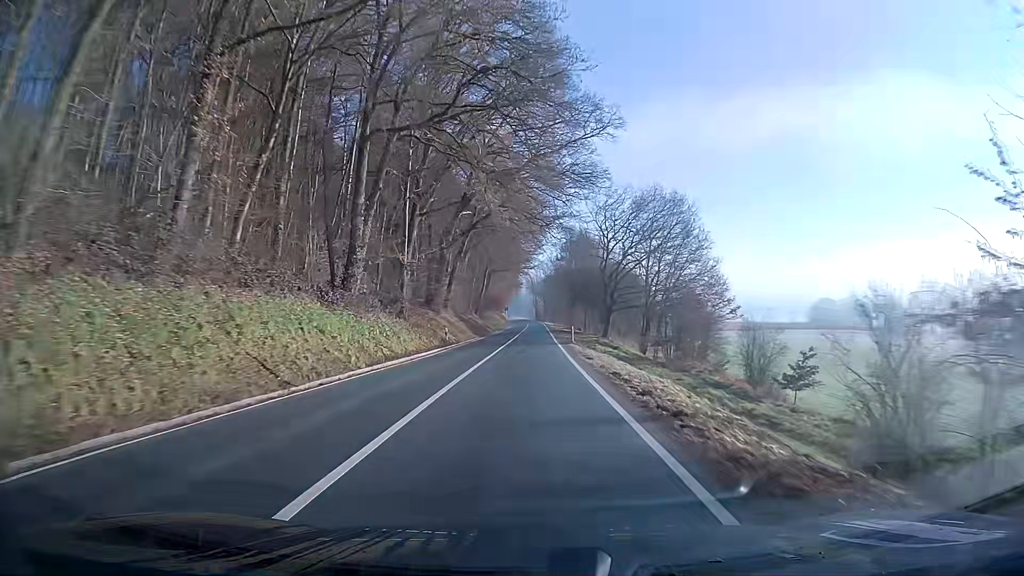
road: secondary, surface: asphalt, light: Day
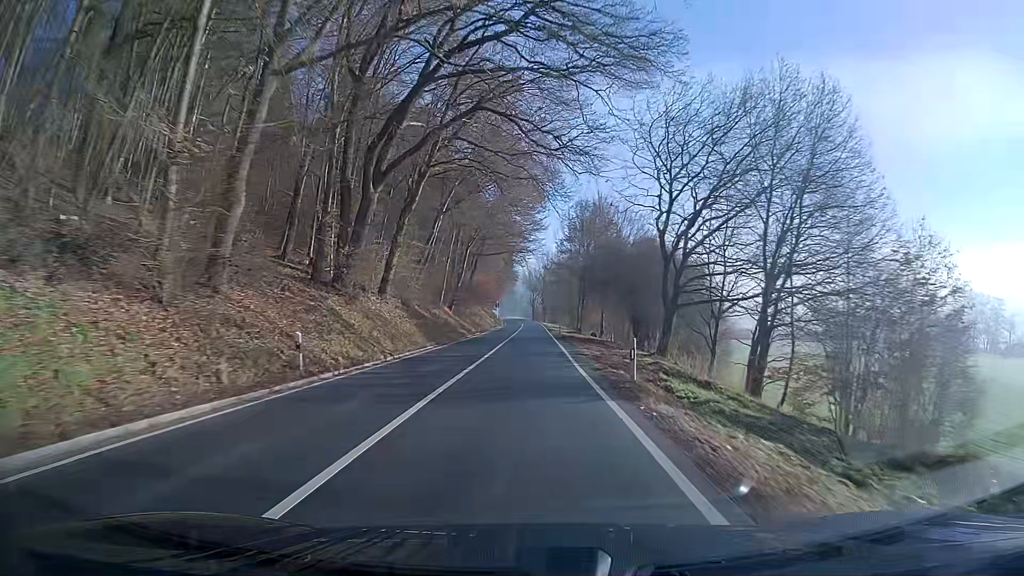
(+0.1, +25.1) m; 0°
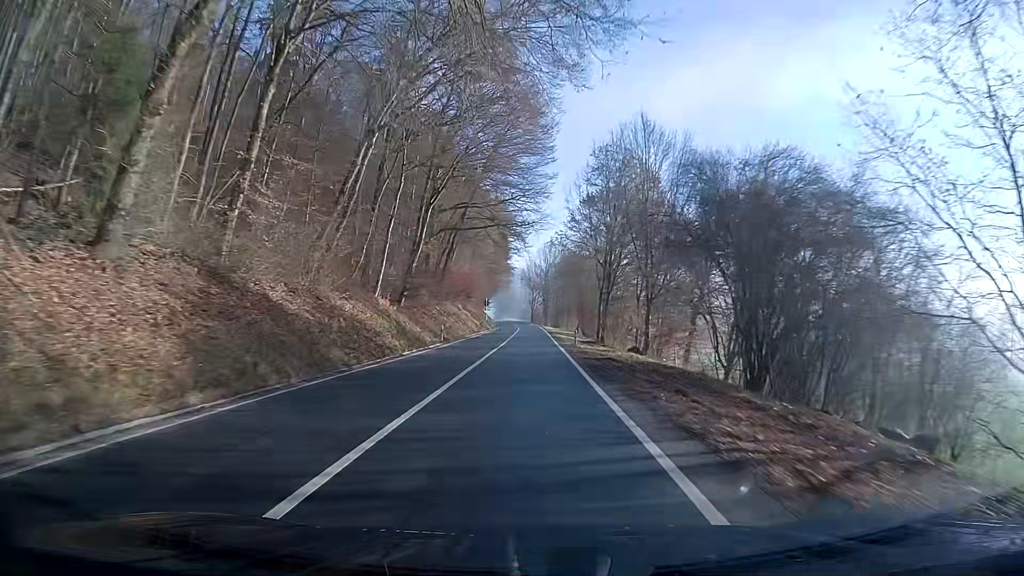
(-0.1, +25.4) m; -1°
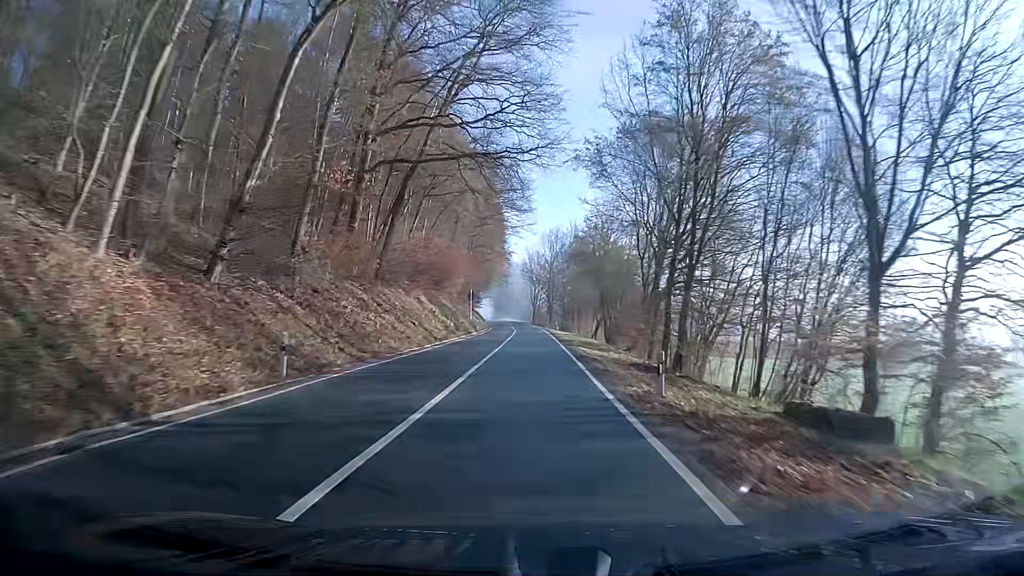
(0.0, +25.4) m; 0°
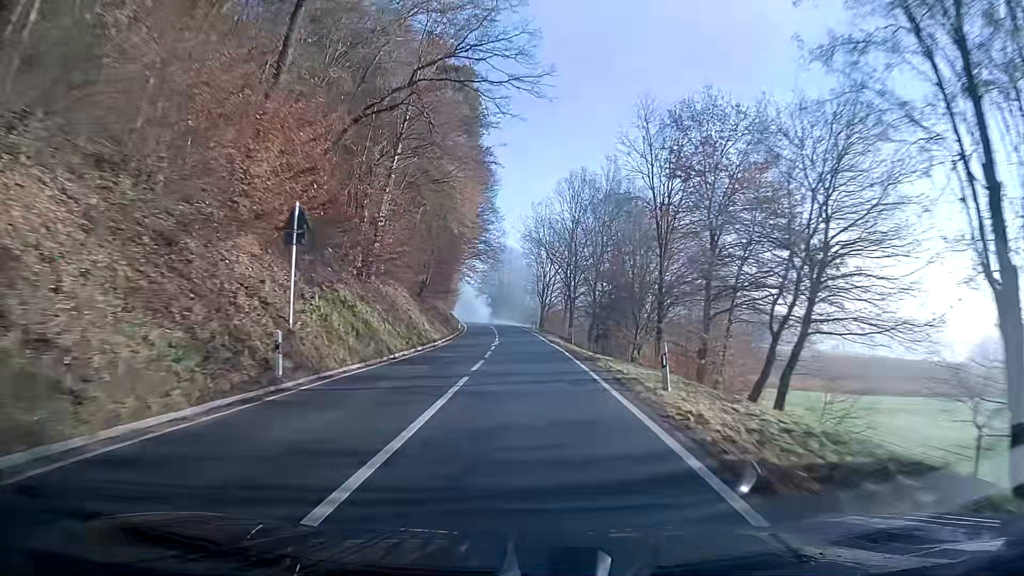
(-0.1, +50.9) m; -1°
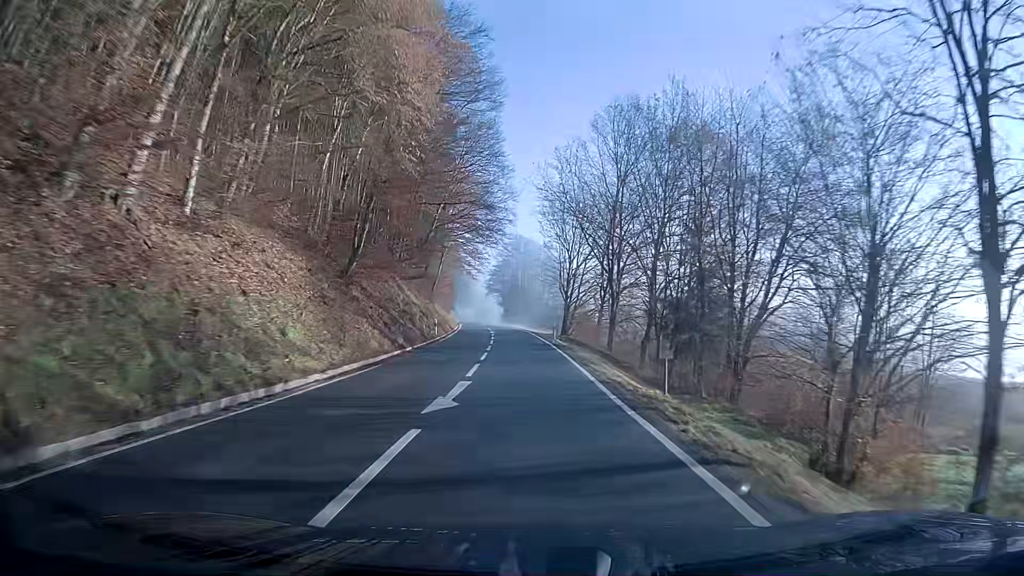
(-0.2, +25.3) m; -1°
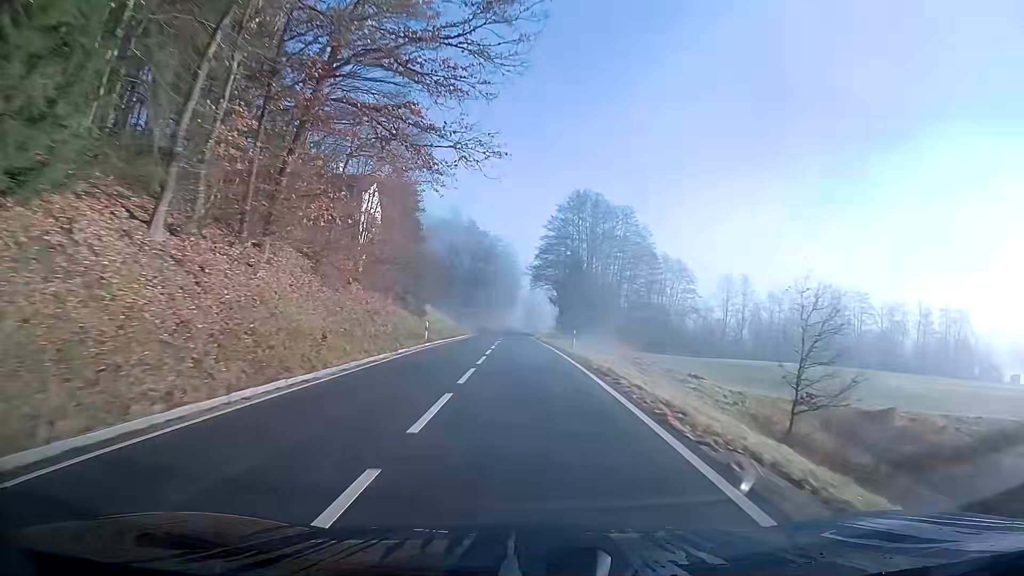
(-2.6, +62.7) m; -5°
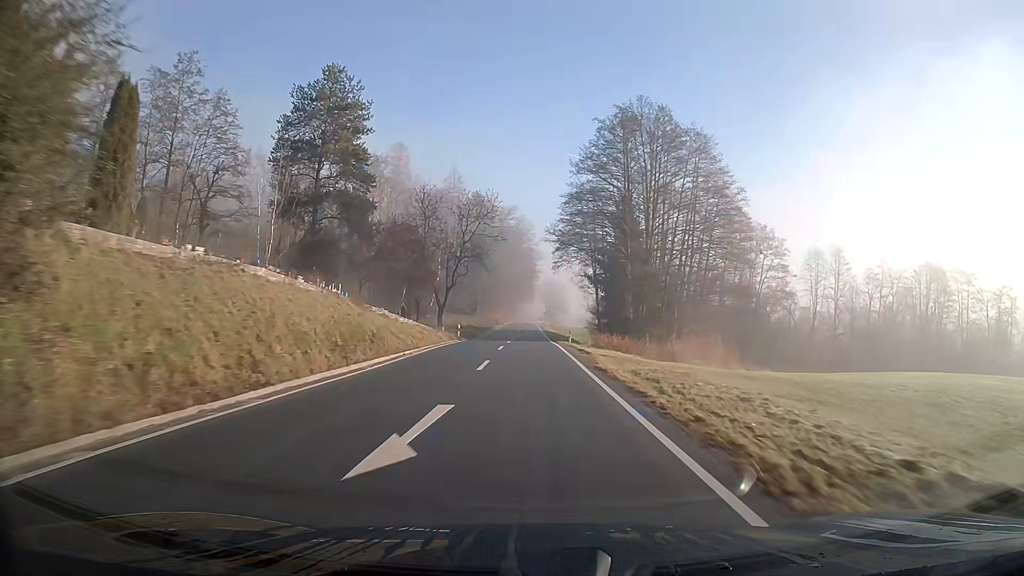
(-0.5, +38.0) m; -1°
